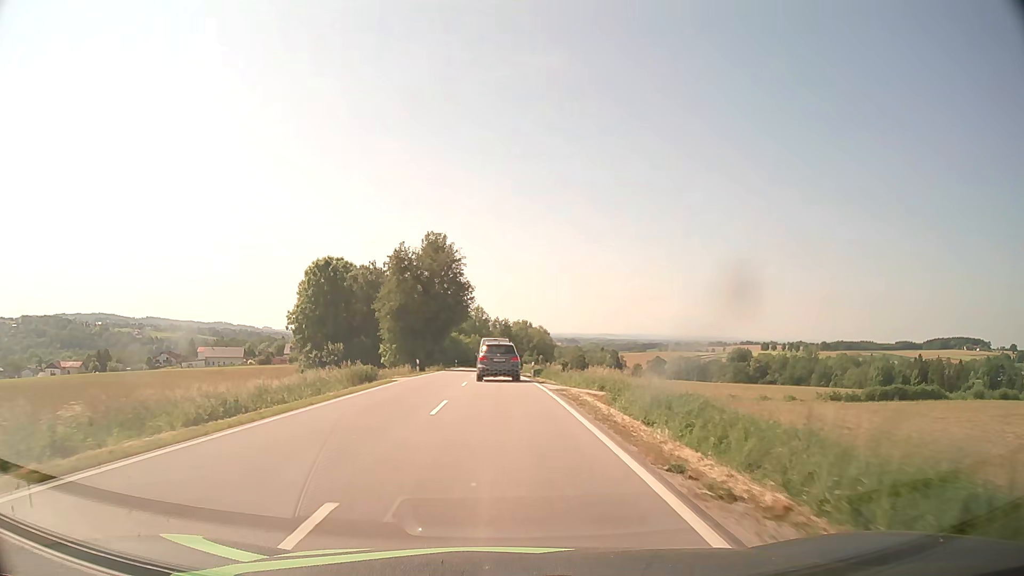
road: secondary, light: Day
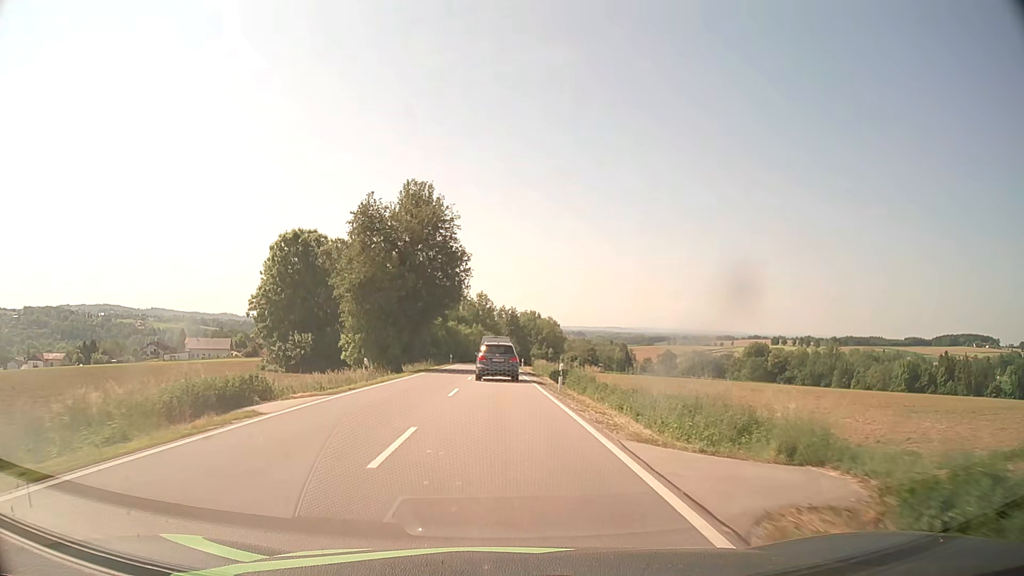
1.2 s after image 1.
(-0.1, +18.4) m; -1°
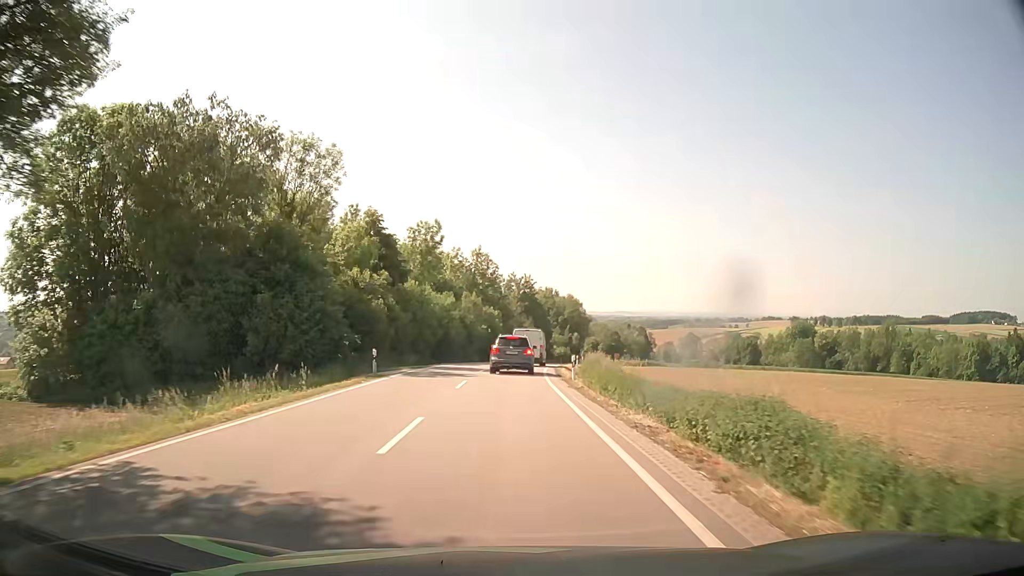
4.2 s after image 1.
(-0.3, +47.3) m; 0°
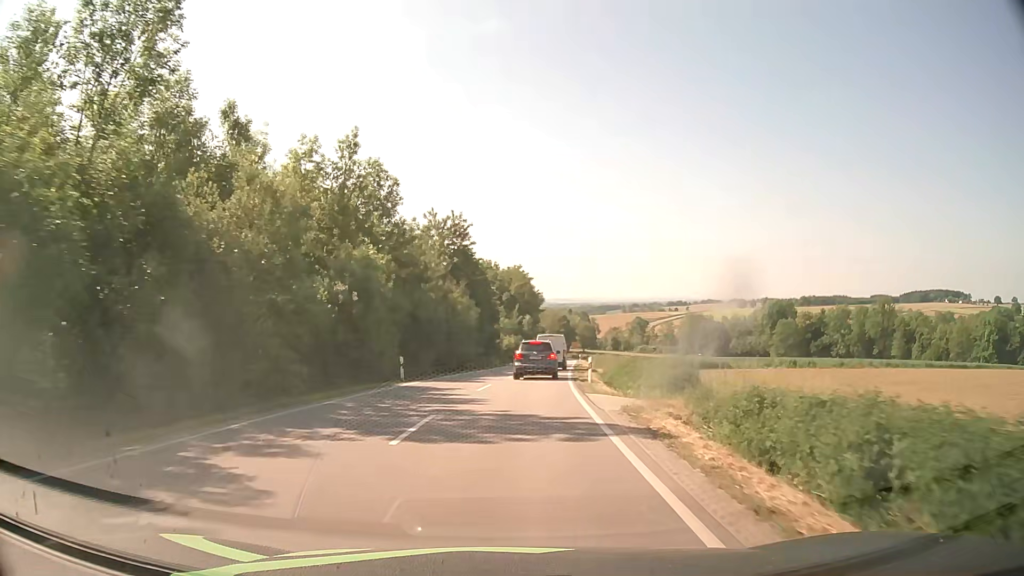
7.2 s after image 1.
(+1.3, +46.9) m; +5°
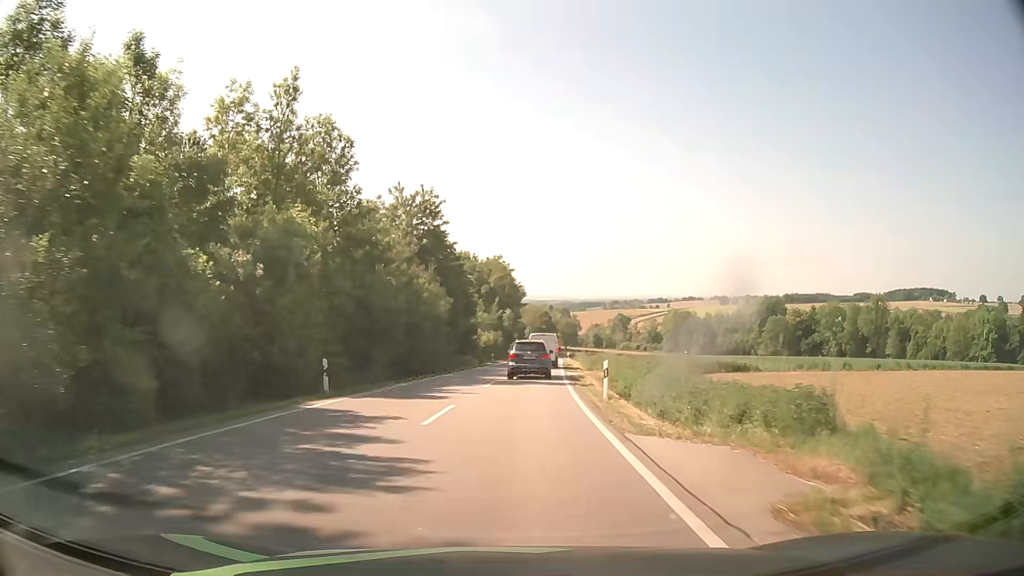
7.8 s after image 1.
(+0.1, +9.4) m; +1°
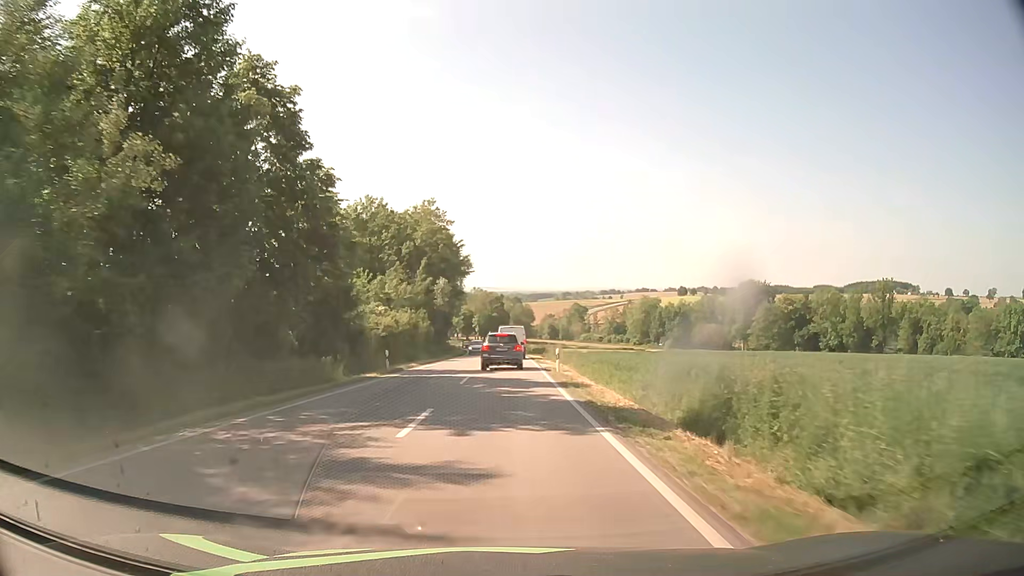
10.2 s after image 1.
(+1.8, +38.0) m; +4°
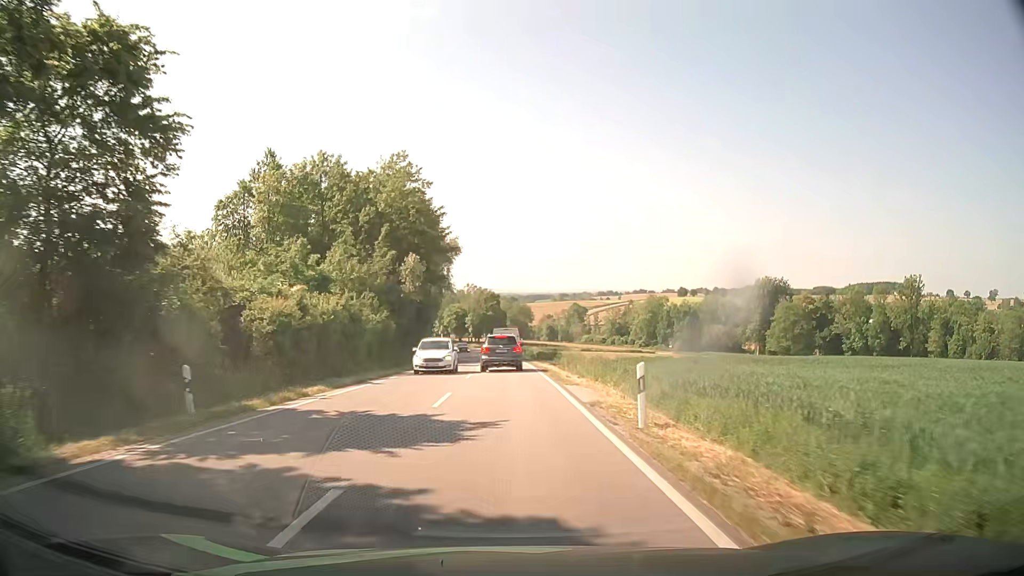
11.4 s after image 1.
(+0.2, +19.4) m; 0°
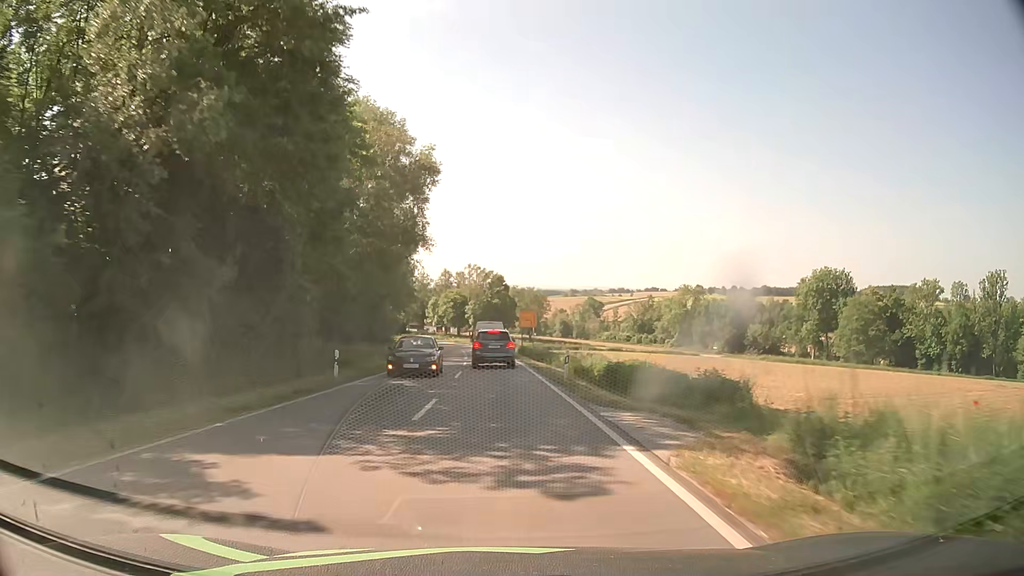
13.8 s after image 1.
(0.0, +39.0) m; -1°
(0, +10) (0, +20) (-1, +30) (-1, +40) (-1, +50) (-2, +60) (-3, +70) (-4, +80) (-6, +90) (-8, +100) m
